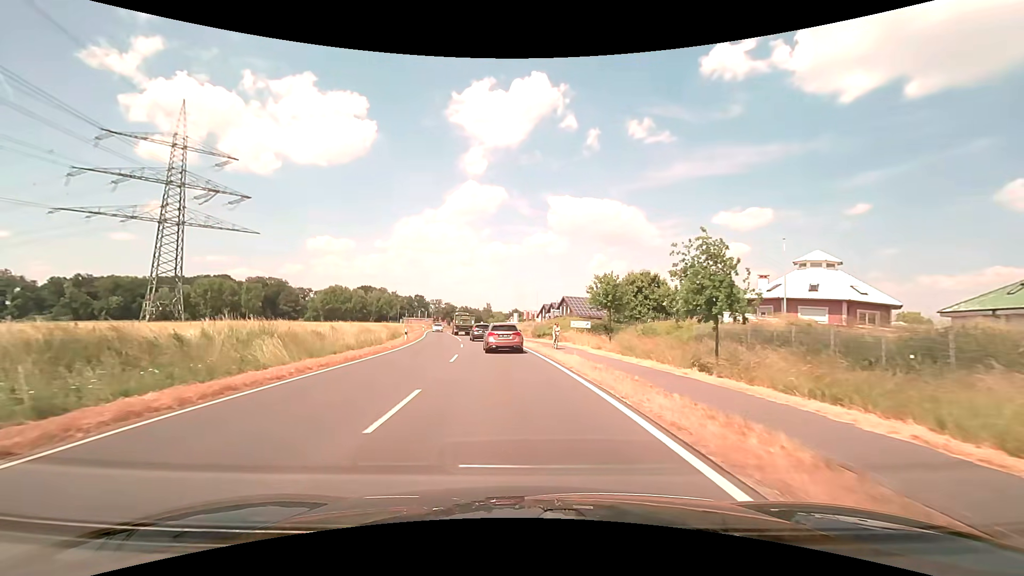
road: secondary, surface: asphalt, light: Day
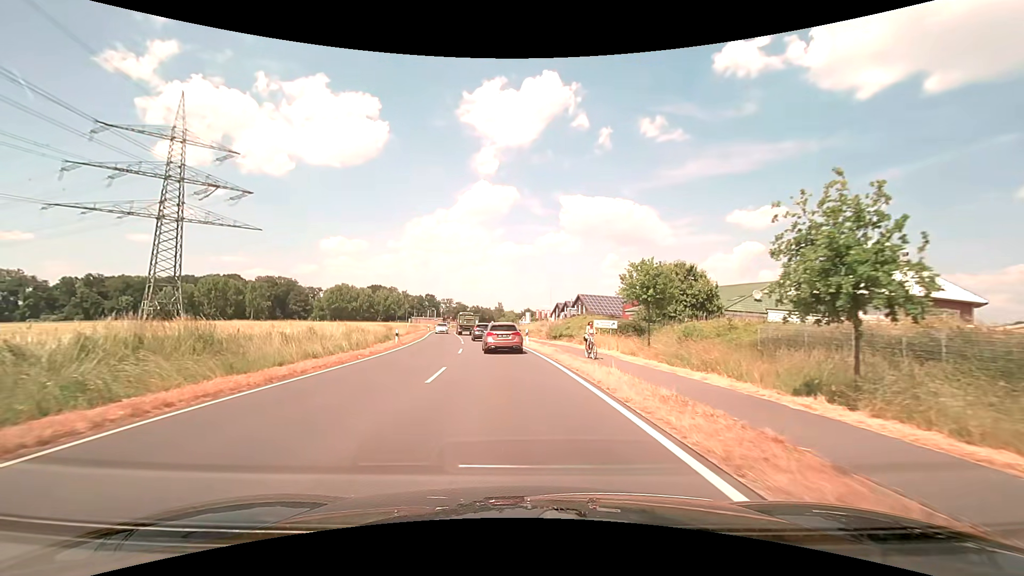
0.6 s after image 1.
(-0.1, +6.7) m; -1°
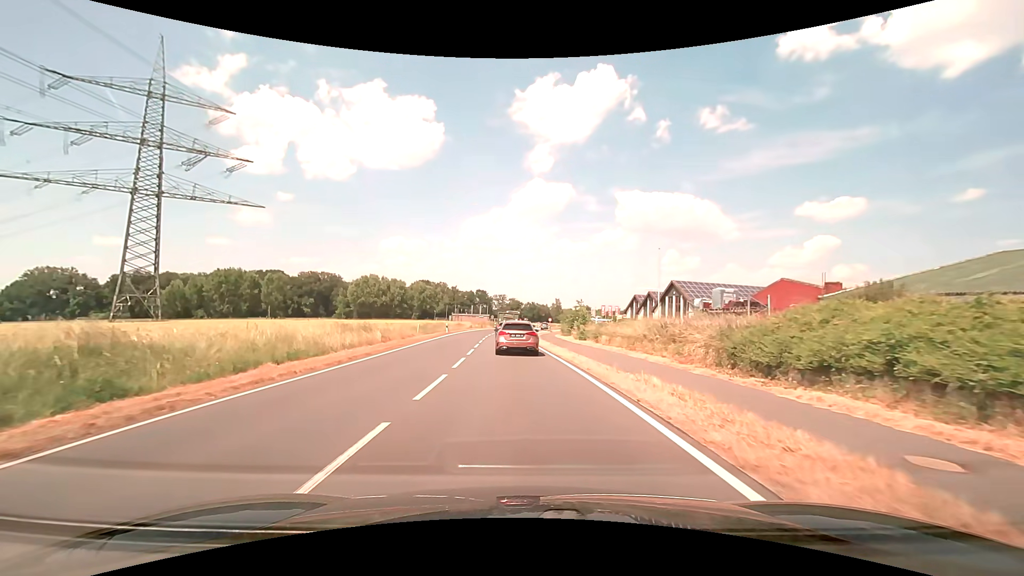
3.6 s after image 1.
(-1.9, +33.0) m; -6°
